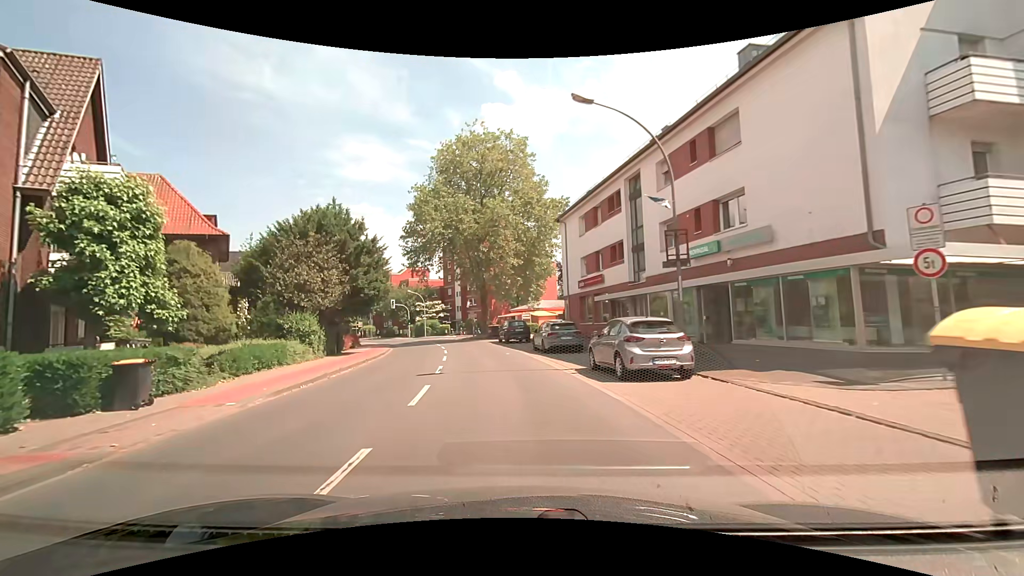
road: secondary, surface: asphalt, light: Day
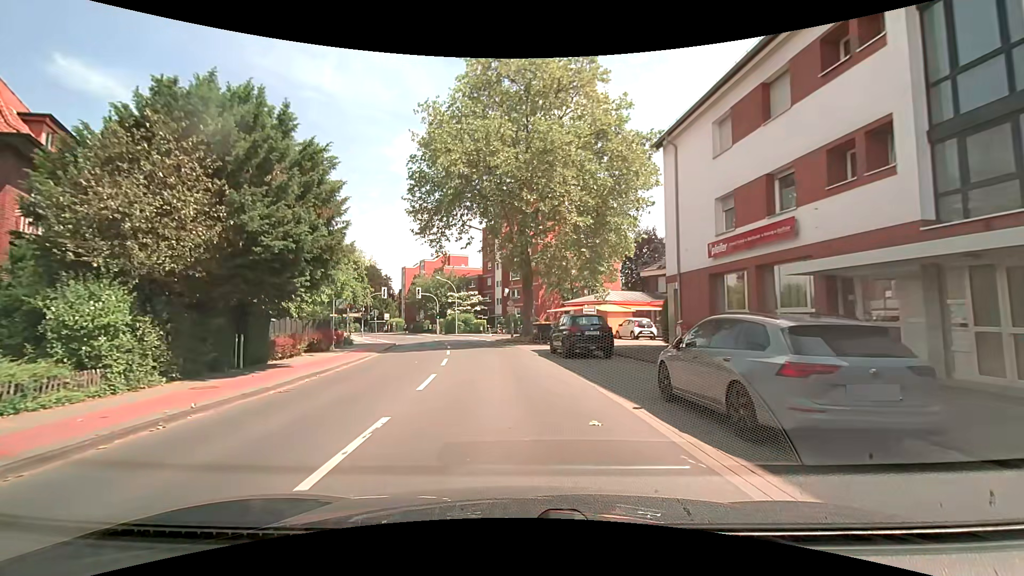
(-0.9, +16.7) m; -5°
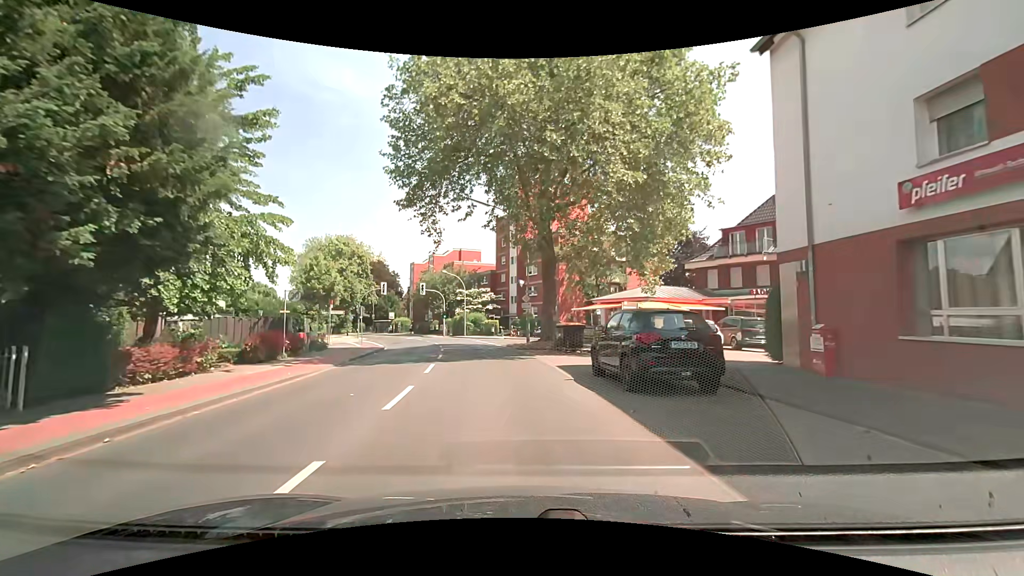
(-0.2, +8.5) m; -2°
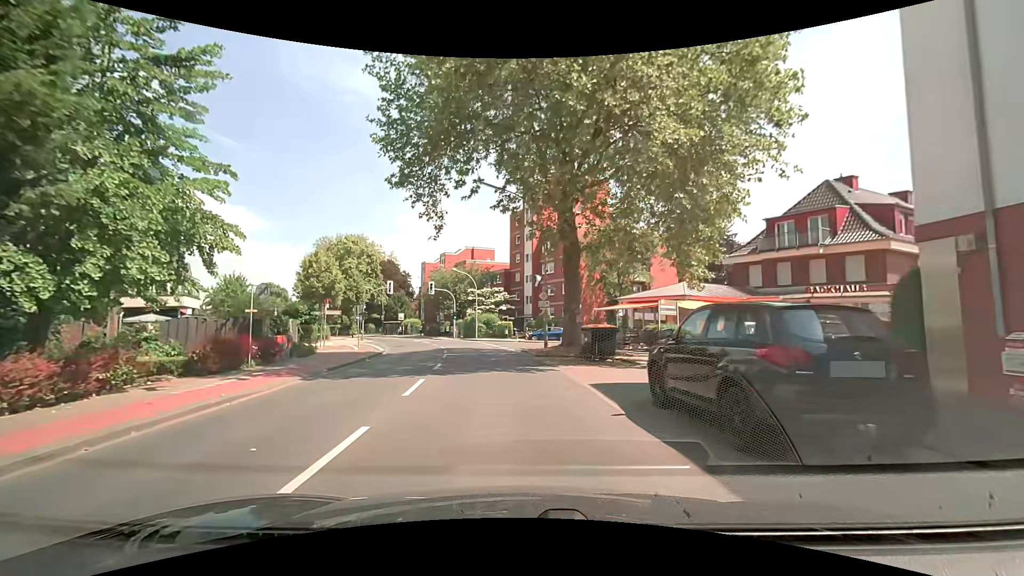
(-0.1, +4.2) m; -1°
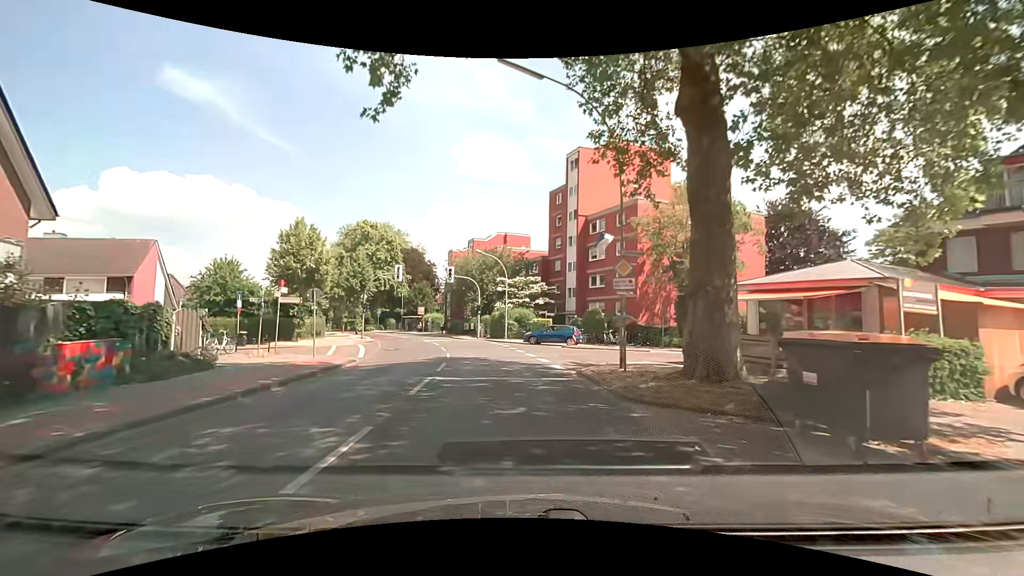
(-0.6, +12.3) m; -4°
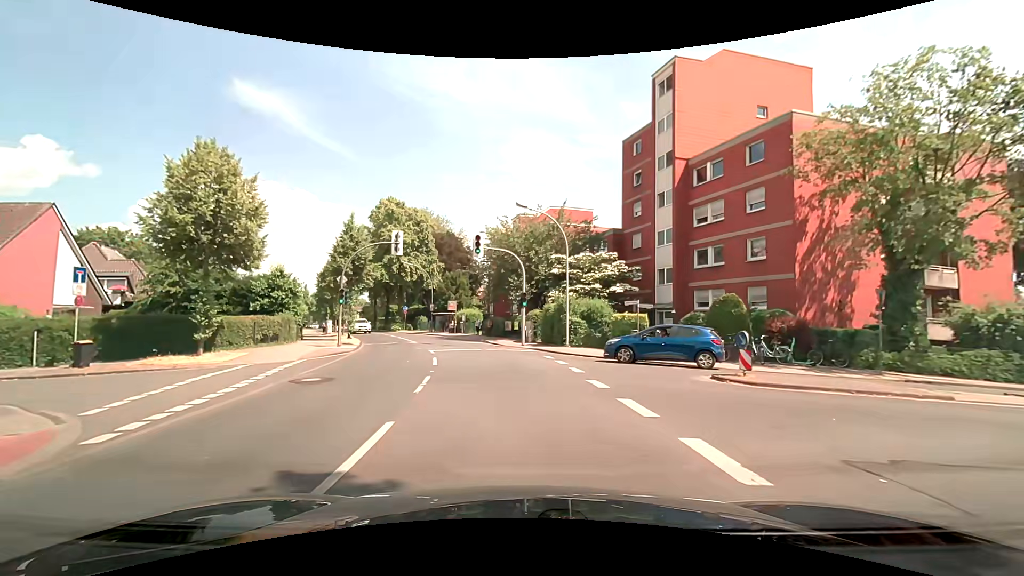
(-0.9, +17.3) m; -5°
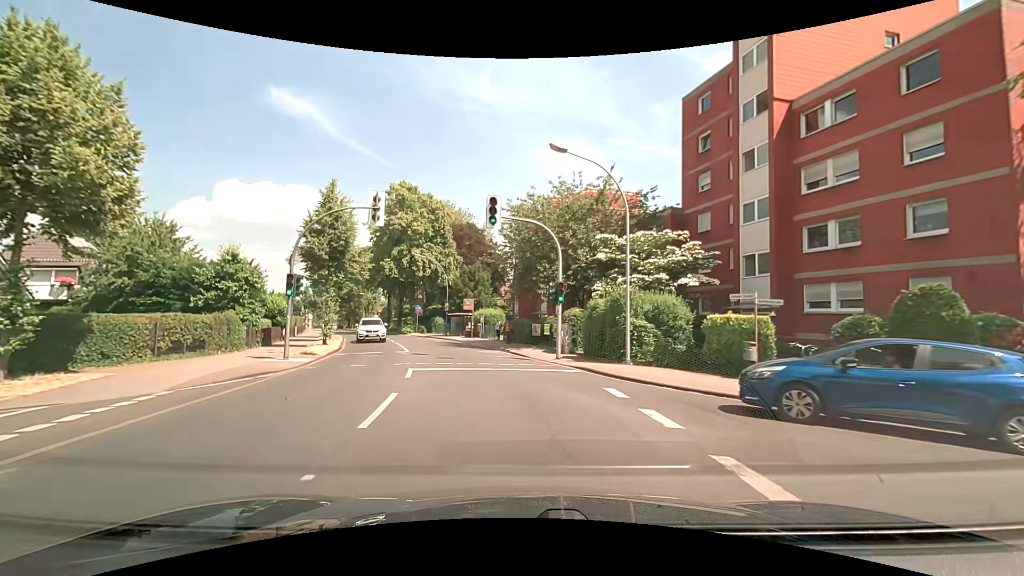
(-0.3, +9.5) m; -3°
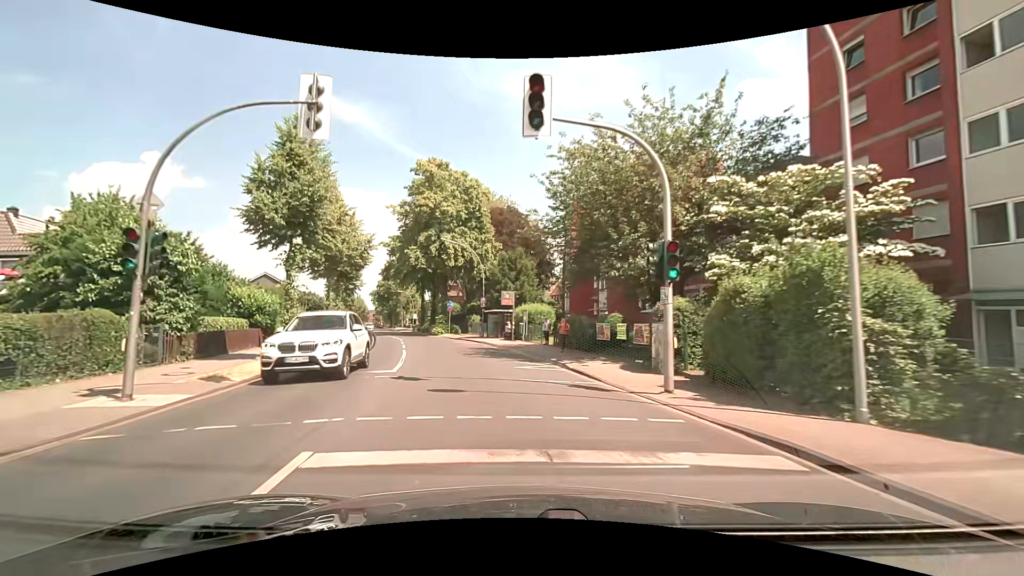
(-0.5, +10.0) m; -5°
(-1, +10) (-2, +20) (-5, +30) (-7, +39) (-11, +49) (-14, +58) (-17, +68) (-20, +77) (-23, +87) (-26, +96) m
